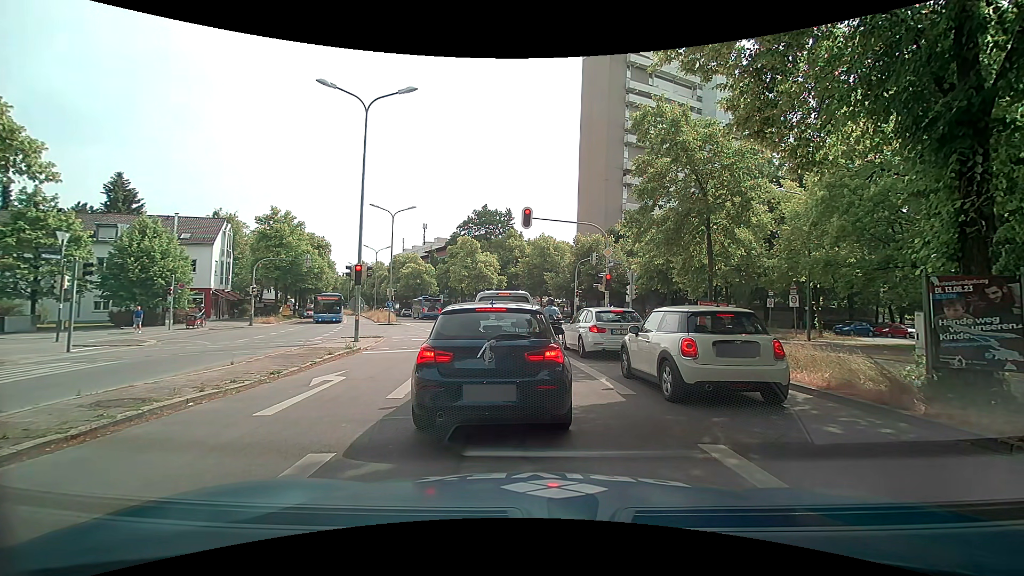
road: secondary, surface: asphalt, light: Day
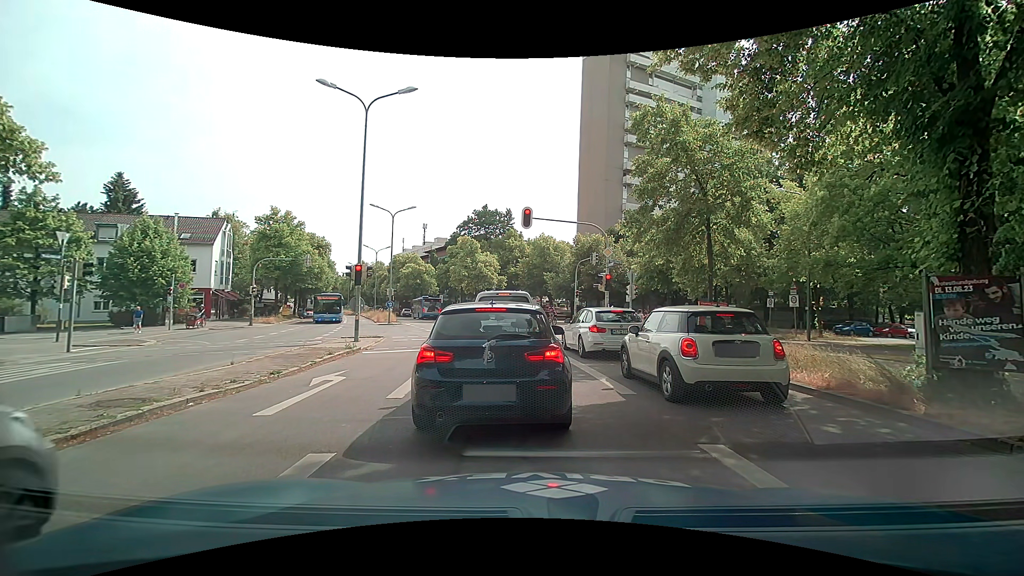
(0.0, 0.0) m; 0°
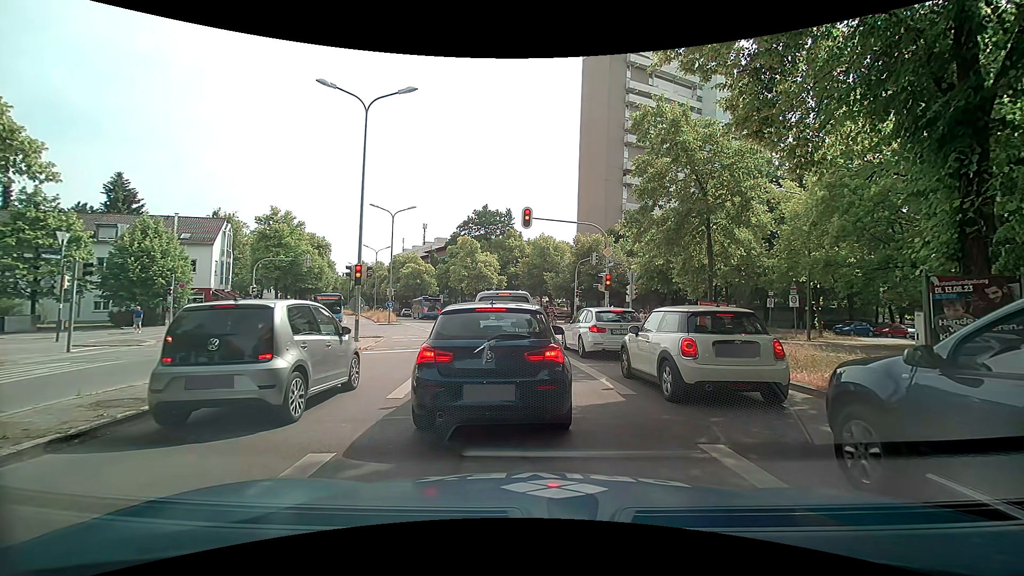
(0.0, 0.0) m; 0°
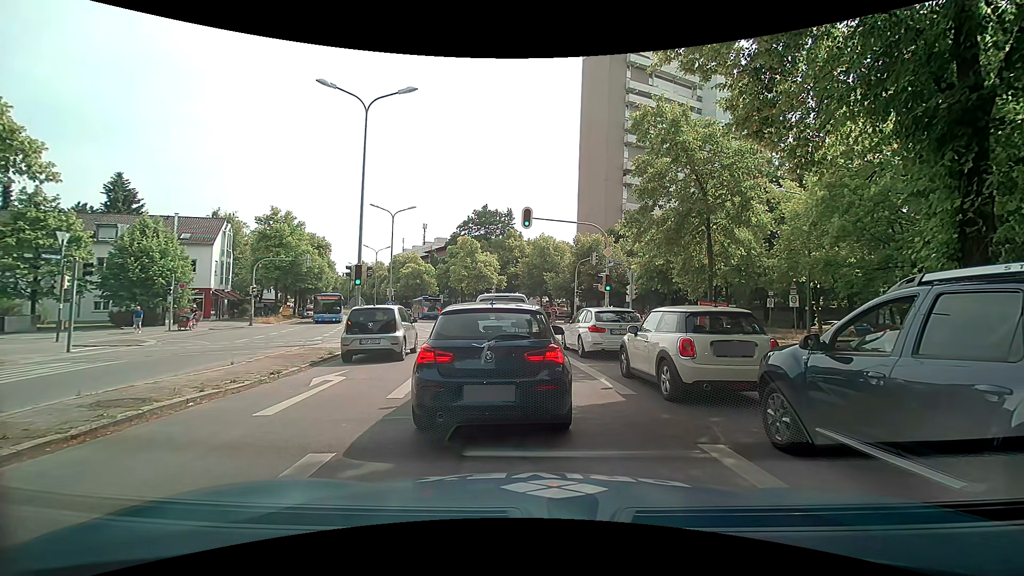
(0.0, 0.0) m; 0°
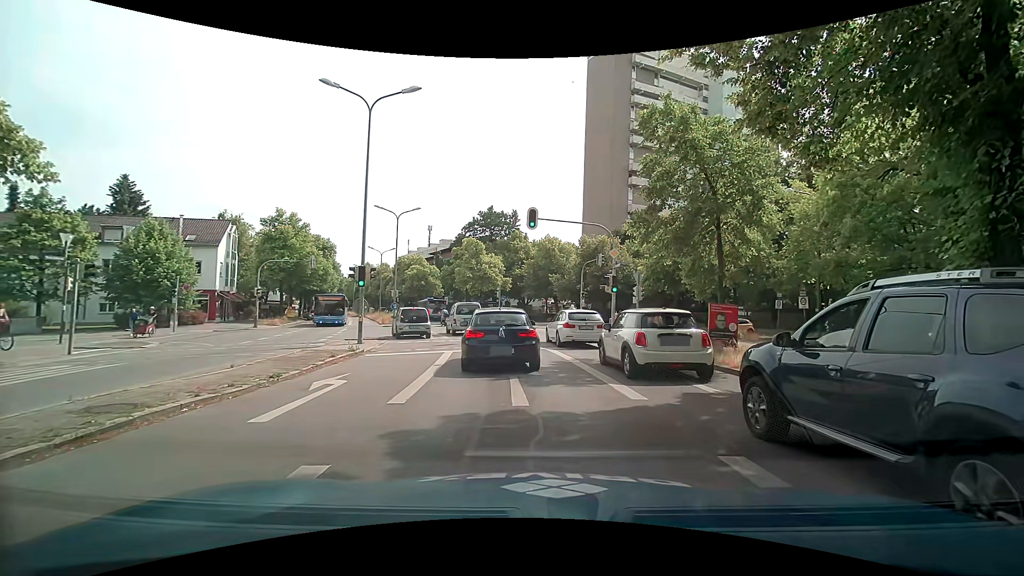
(0.0, +0.3) m; 0°
